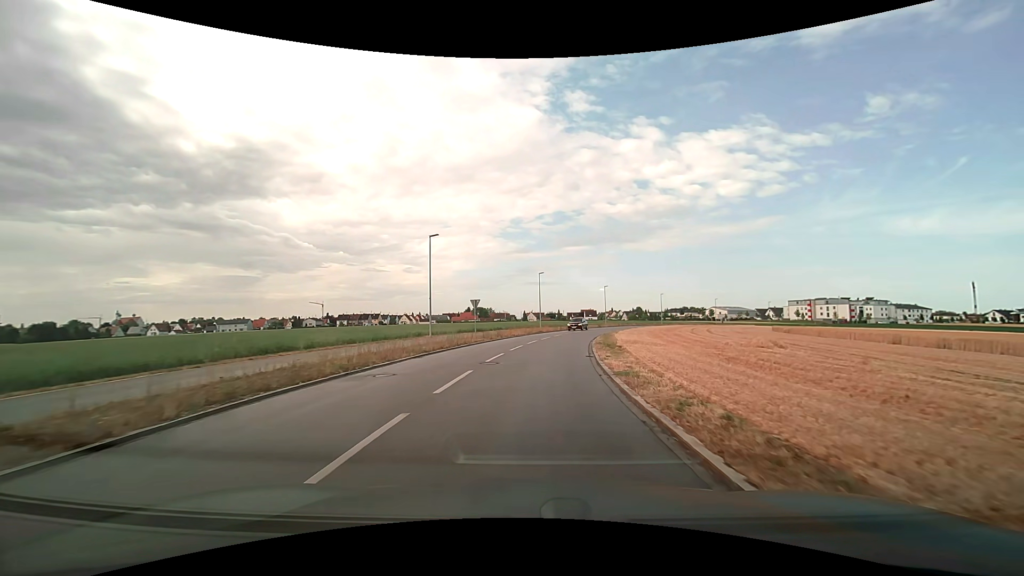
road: tertiary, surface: asphalt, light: Day
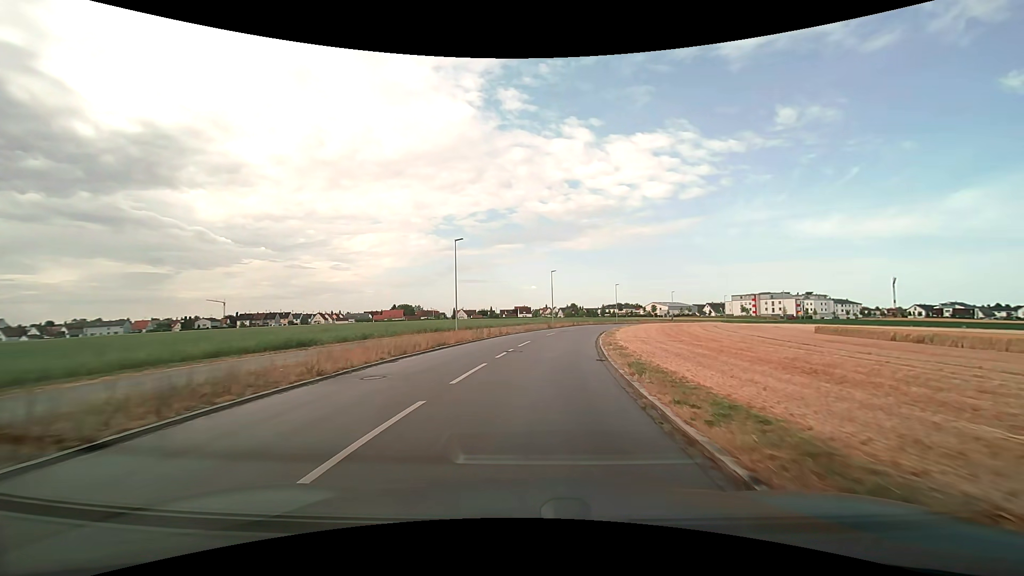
(+2.0, +29.8) m; +8°
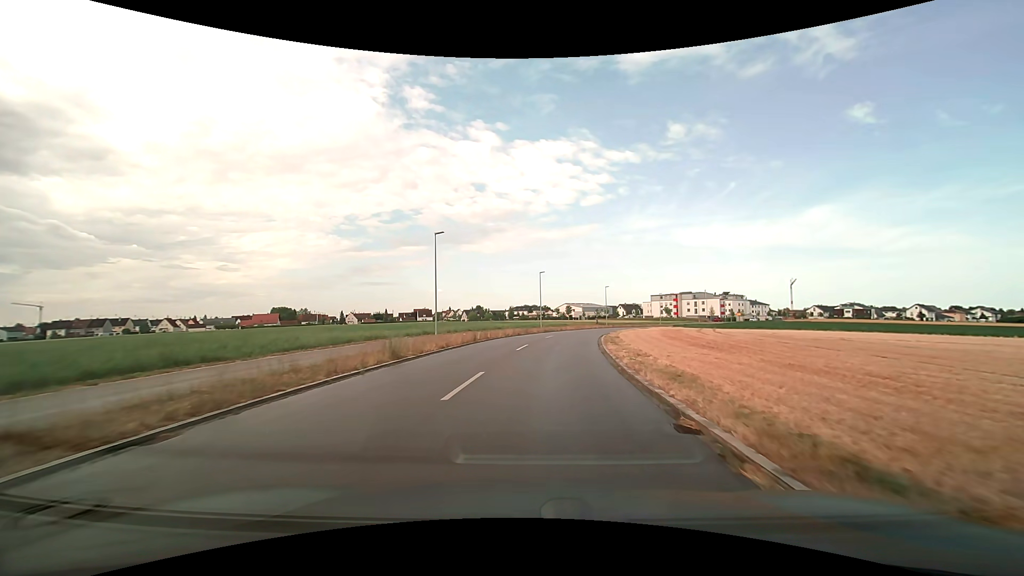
(+3.3, +37.3) m; +11°
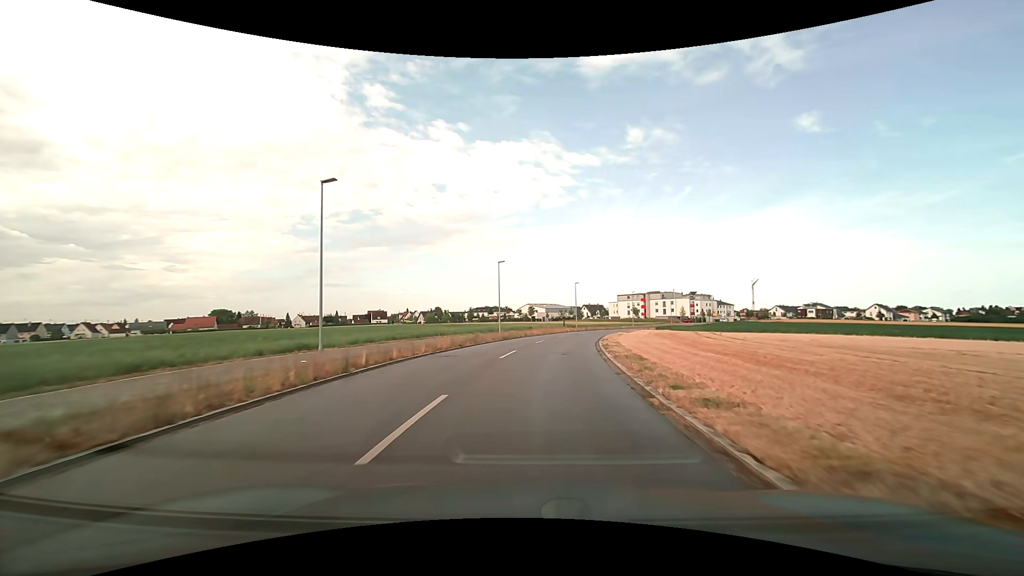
(+0.6, +15.4) m; +4°
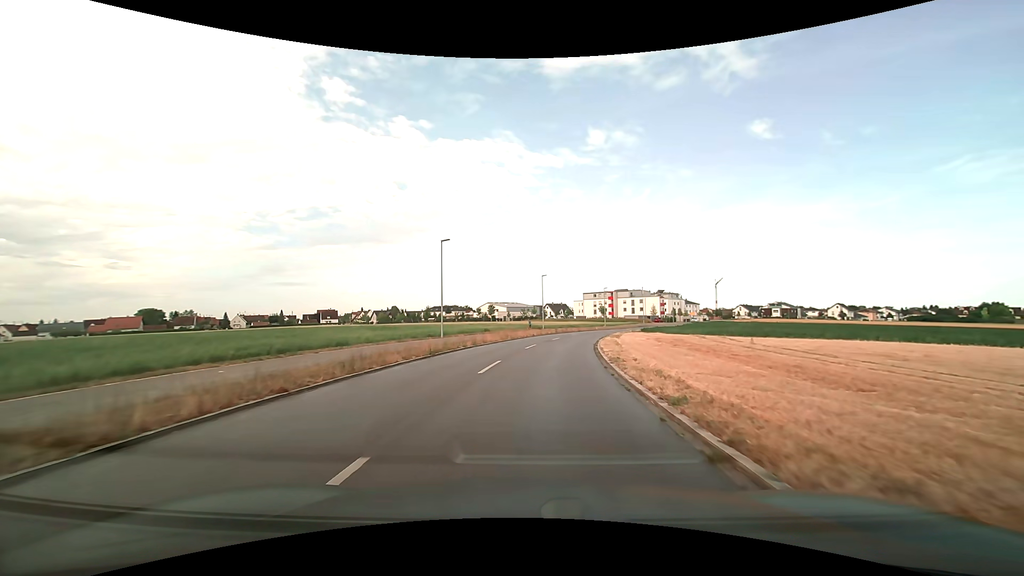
(+0.6, +15.8) m; +4°
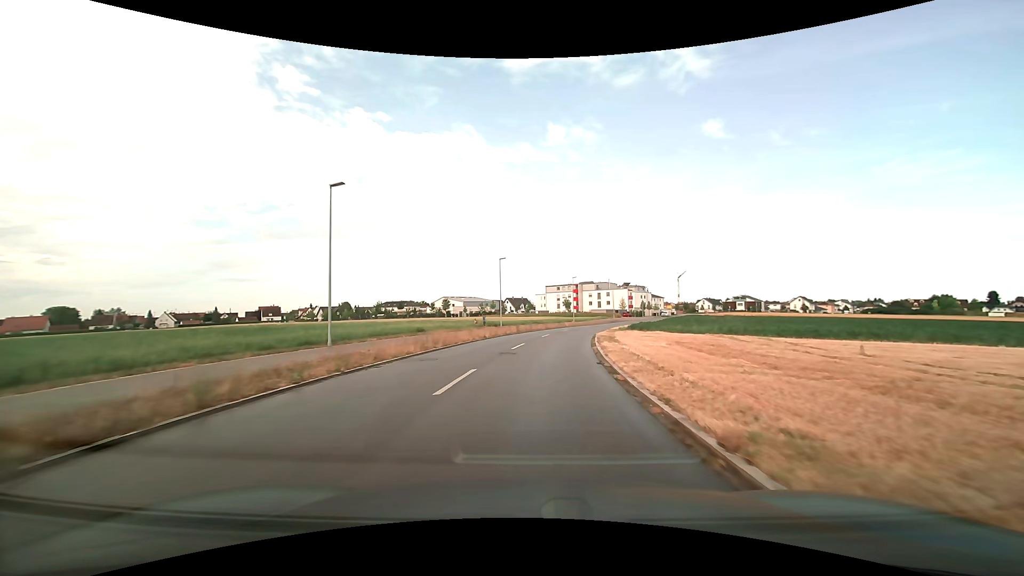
(+0.6, +16.1) m; +5°
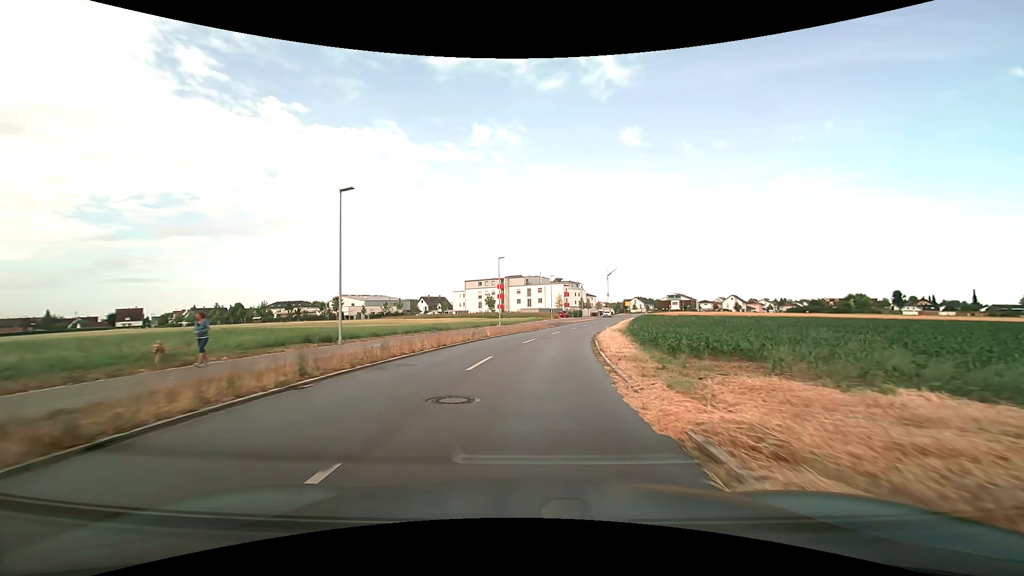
(+2.3, +32.0) m; +9°
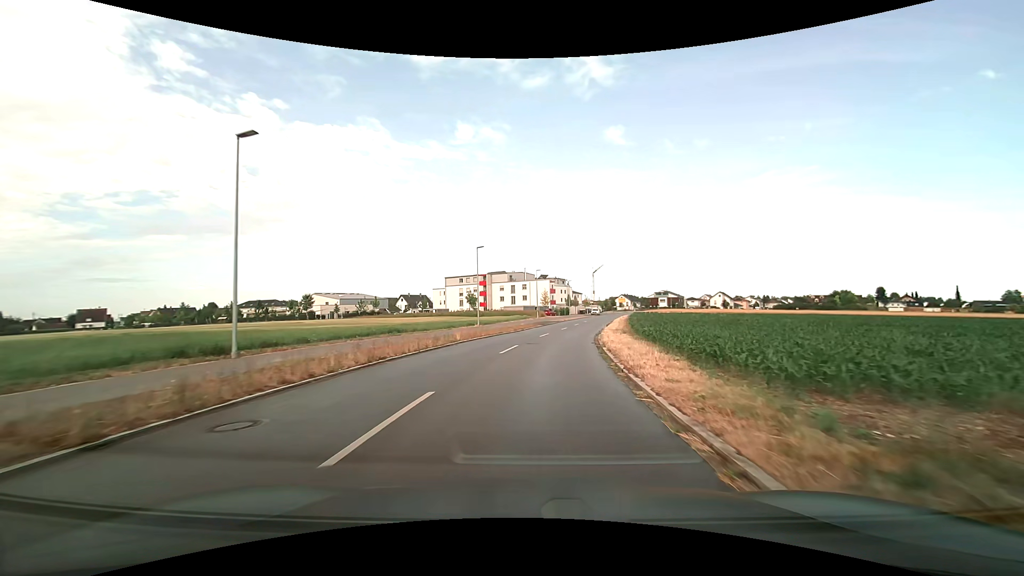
(+0.1, +7.9) m; +2°
(0, +10) (+1, +20) (+2, +30) (+4, +40) (+6, +50) (+8, +59) (+10, +69) (+12, +79) (+14, +89) (+17, +98) m
